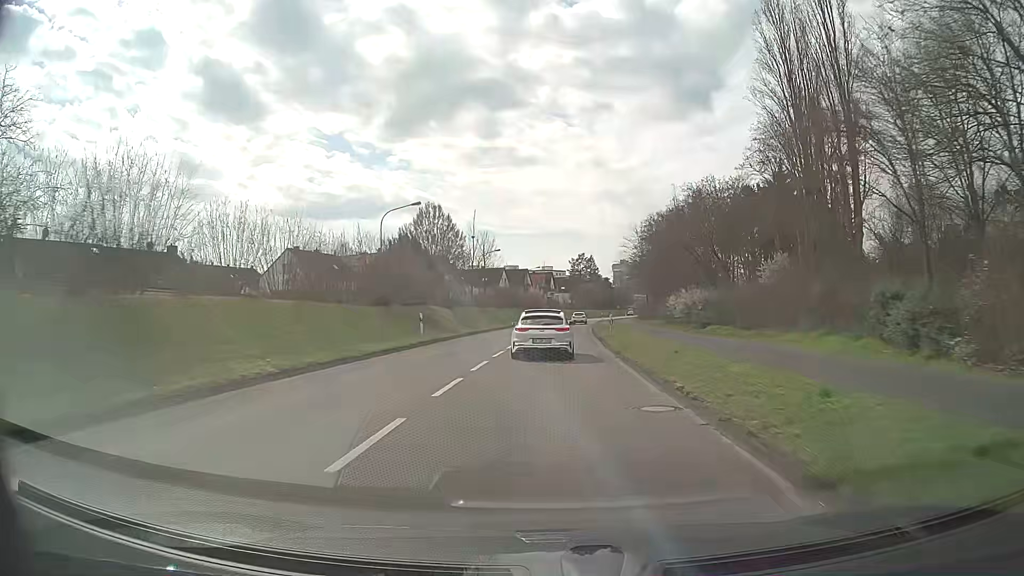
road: secondary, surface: asphalt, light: Day
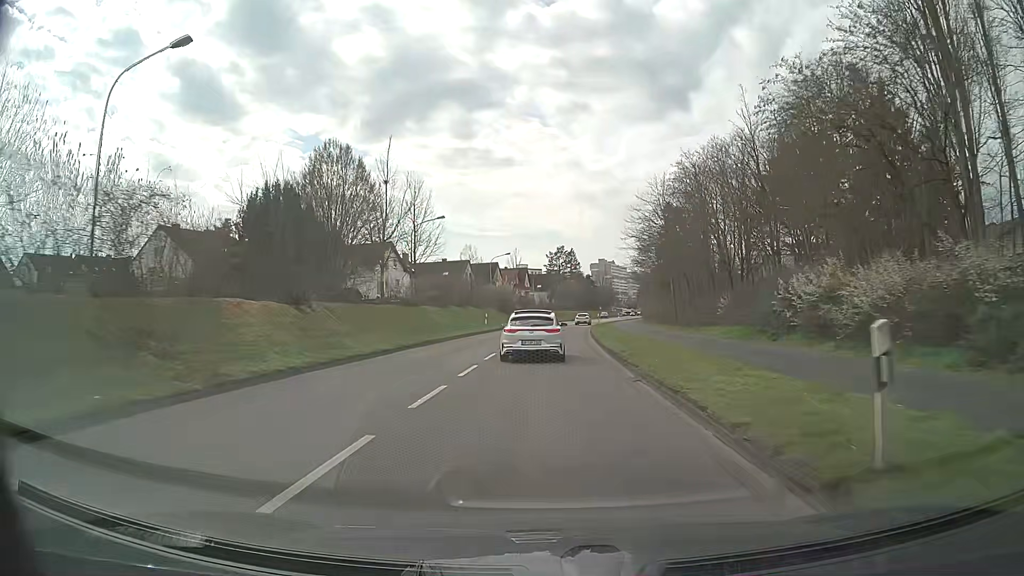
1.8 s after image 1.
(+0.6, +26.8) m; +2°
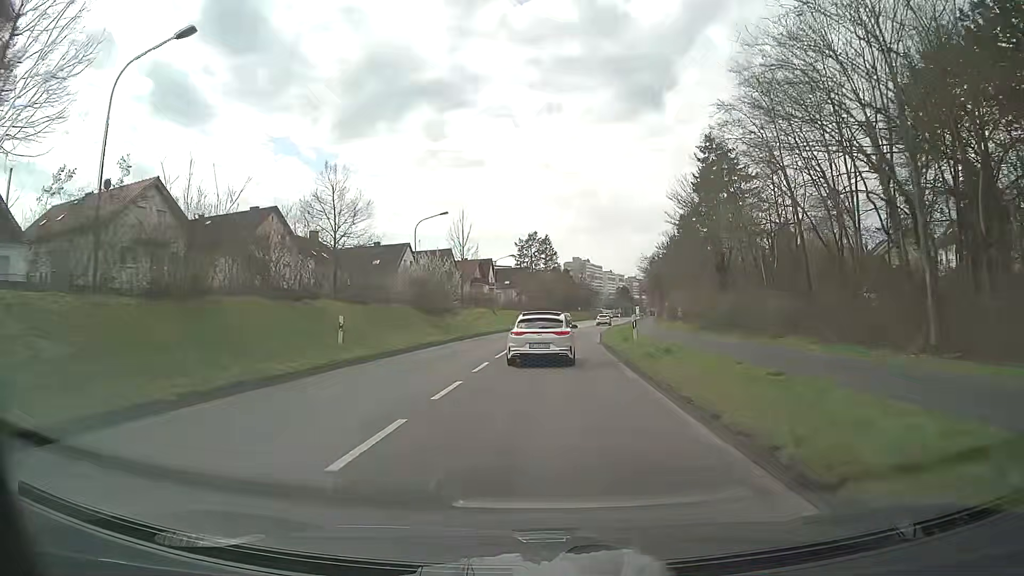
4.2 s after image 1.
(+0.8, +34.7) m; +3°
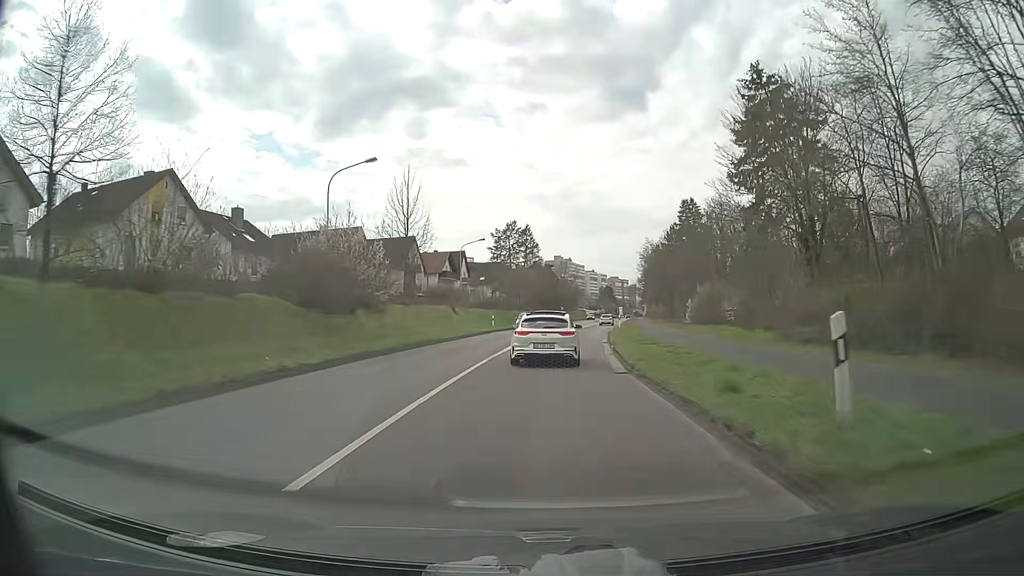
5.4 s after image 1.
(+0.2, +16.9) m; +2°
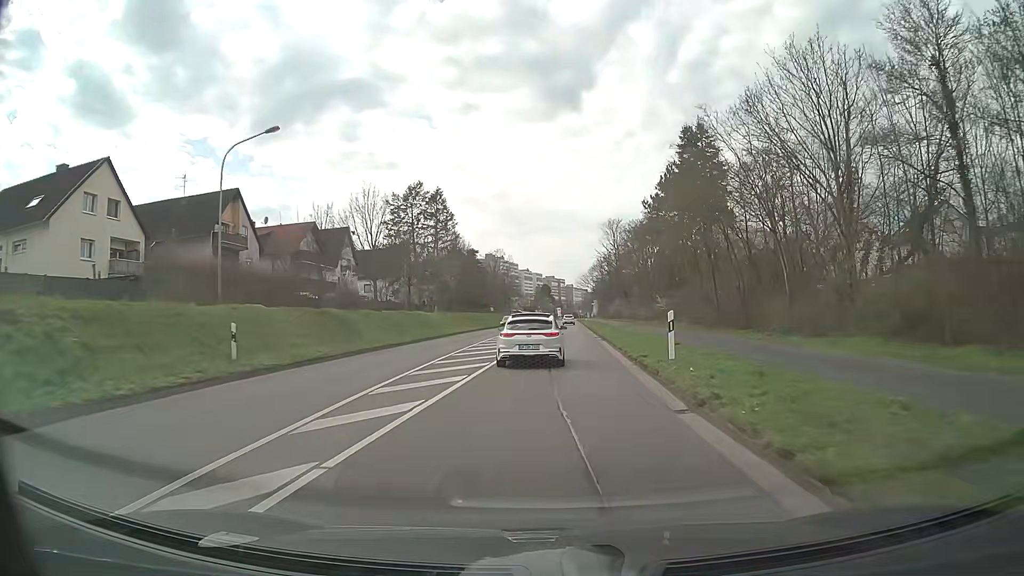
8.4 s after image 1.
(+1.8, +41.3) m; +6°
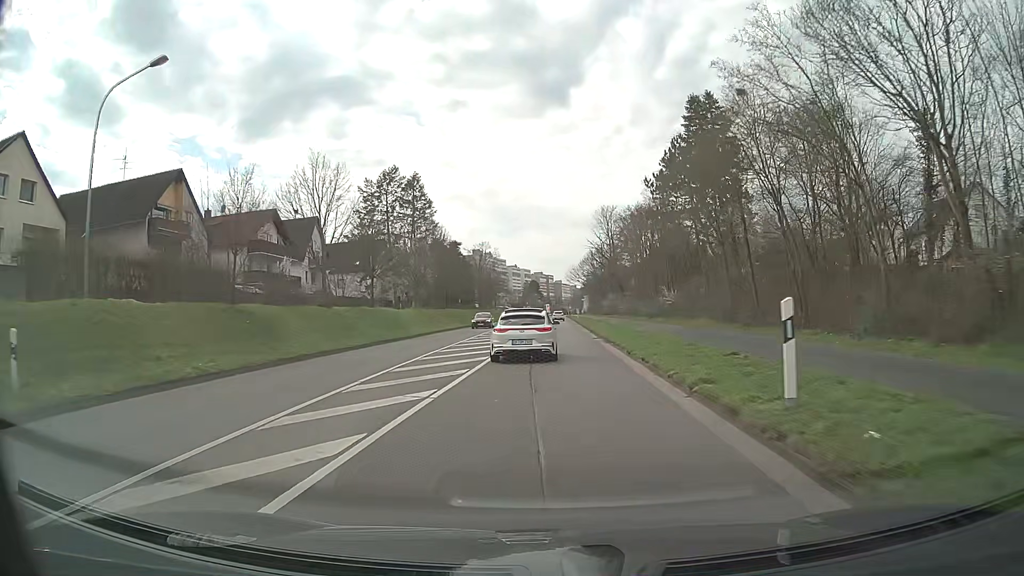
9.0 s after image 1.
(+0.1, +8.2) m; +1°
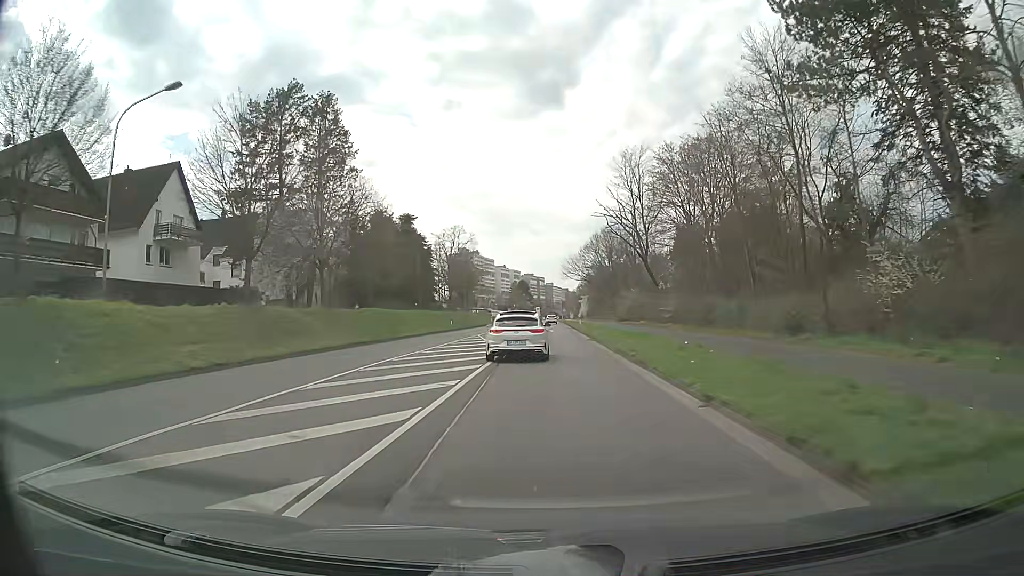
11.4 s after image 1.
(+0.5, +32.7) m; +1°
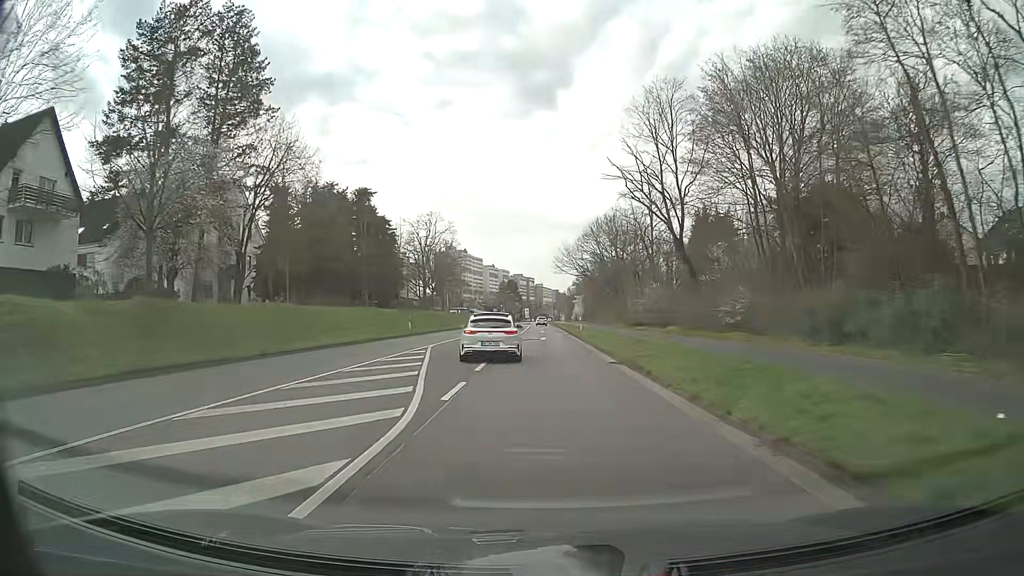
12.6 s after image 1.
(0.0, +16.5) m; +1°
(0, +10) (0, +20) (0, +30) (0, +40) (0, +50) (0, +60) (0, +70) (0, +80) (0, +90) (0, +100) m
